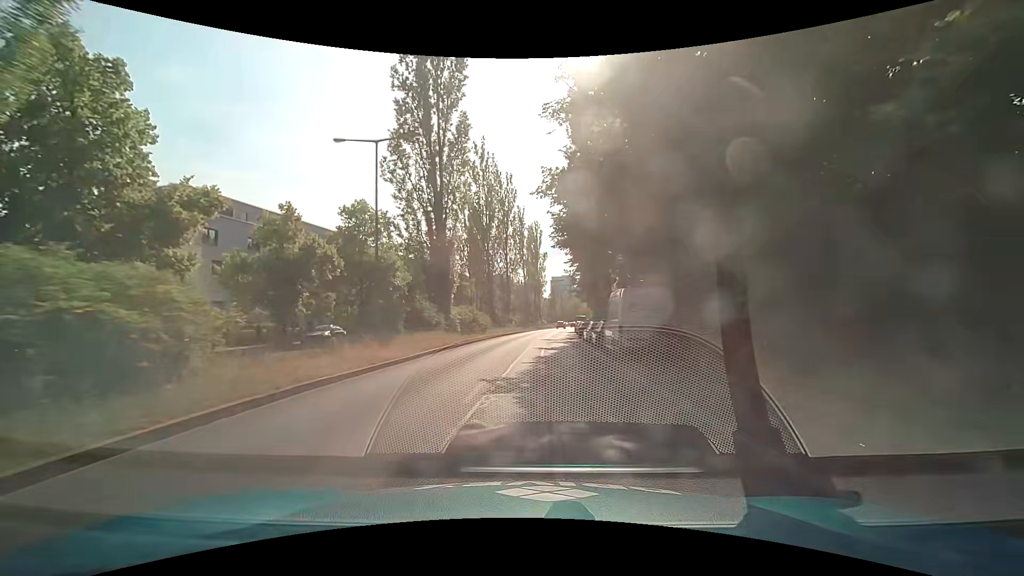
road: secondary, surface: asphalt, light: Day
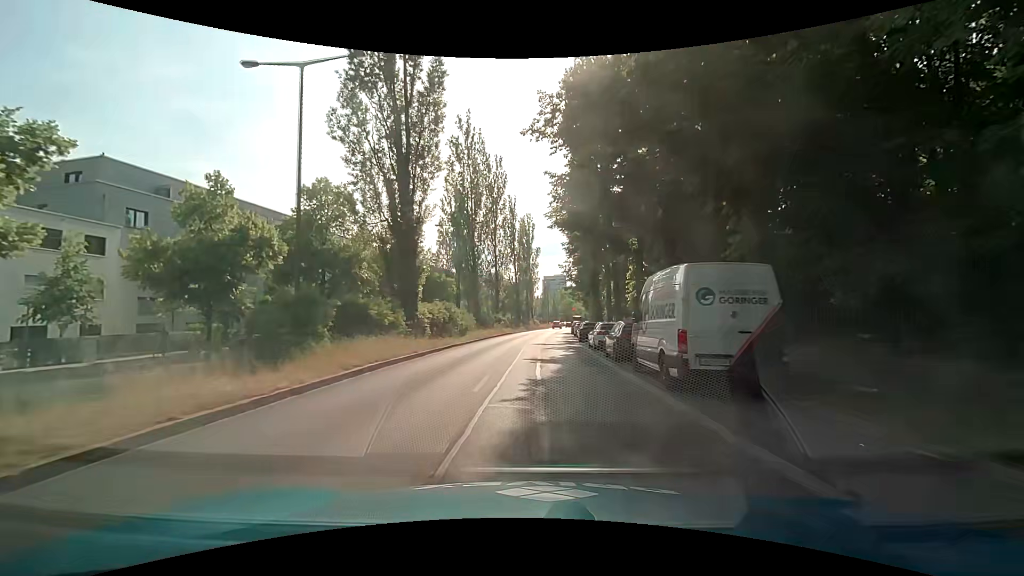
(+0.1, +7.5) m; +1°
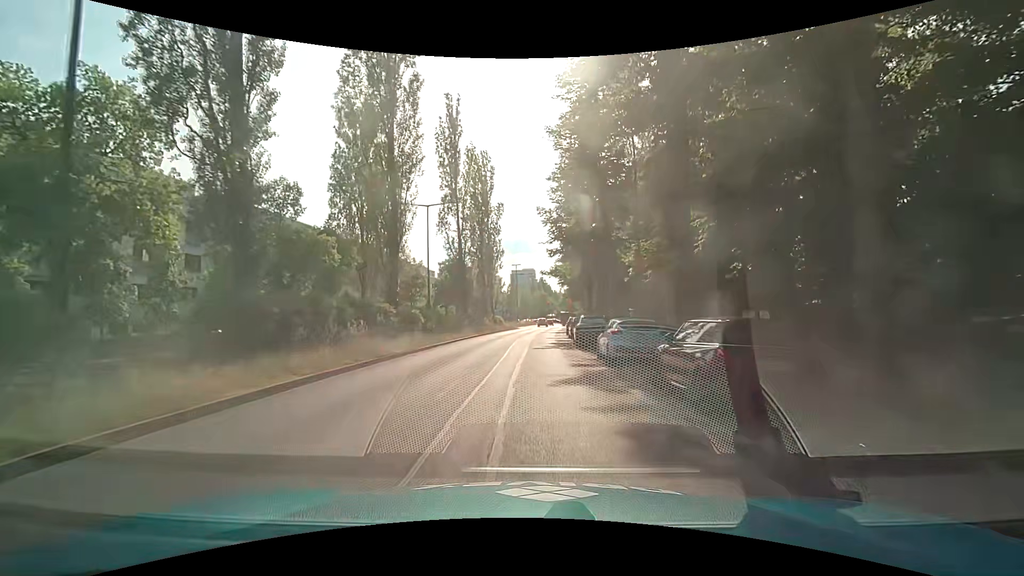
(+1.1, +37.1) m; +3°
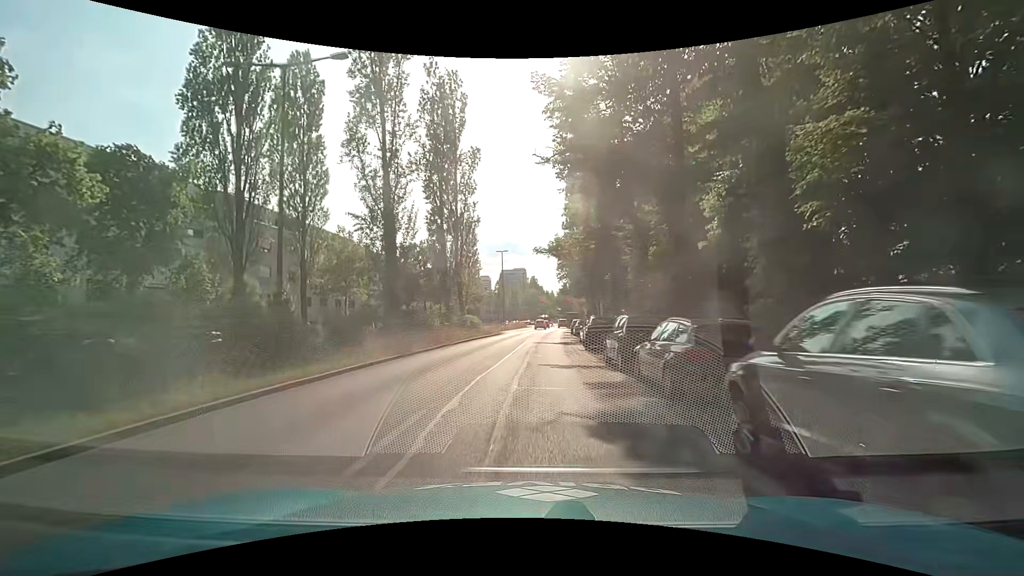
(+0.6, +21.9) m; +2°
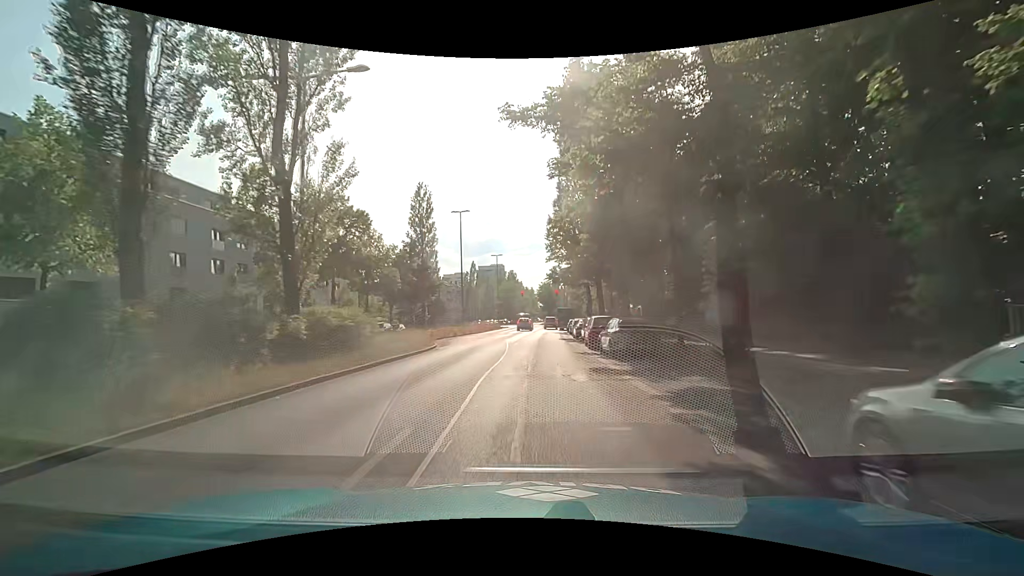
(+0.4, +28.3) m; +3°
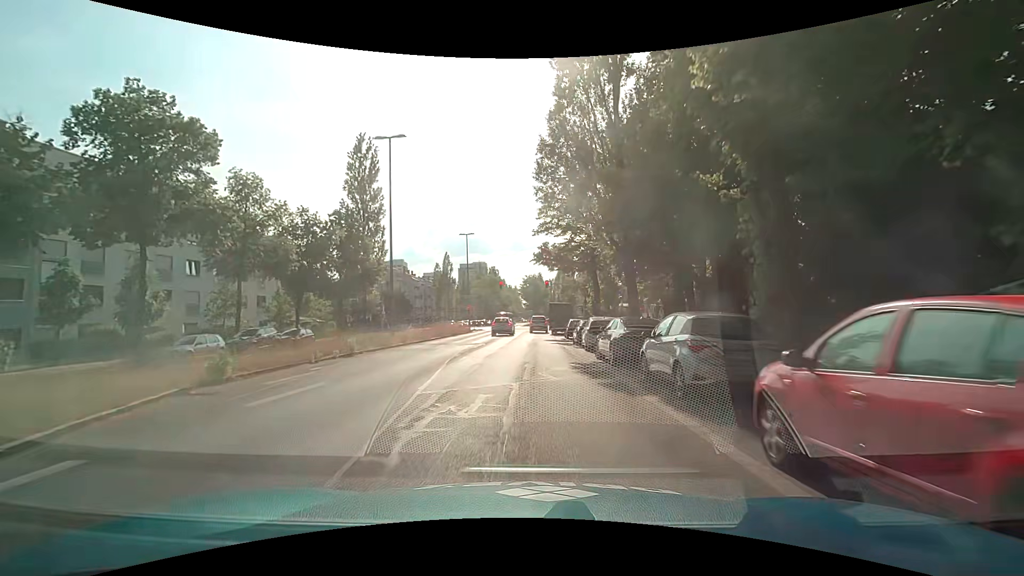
(+0.1, +20.8) m; +1°
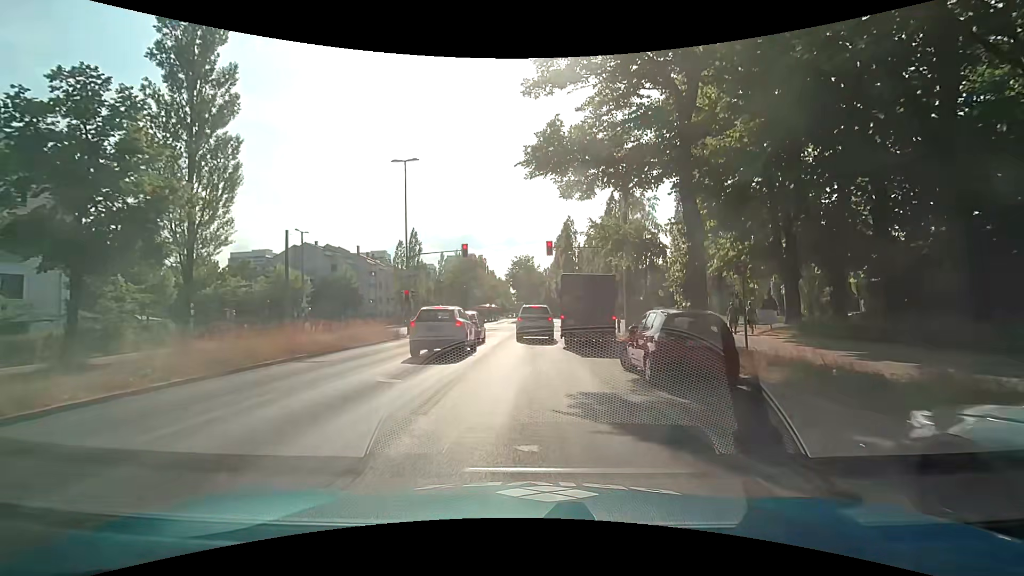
(+0.5, +27.3) m; +1°
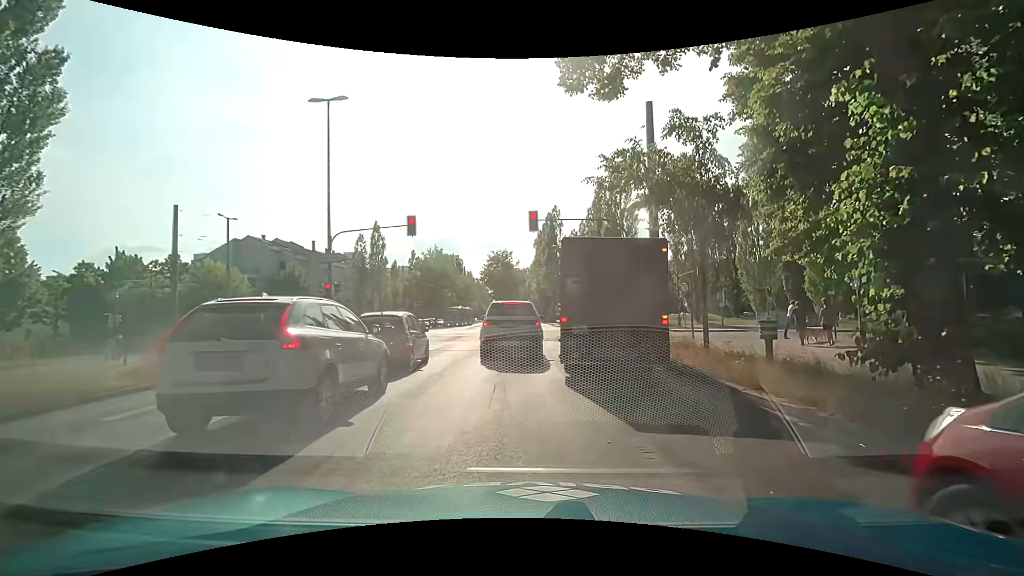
(+0.2, +9.8) m; +5°
